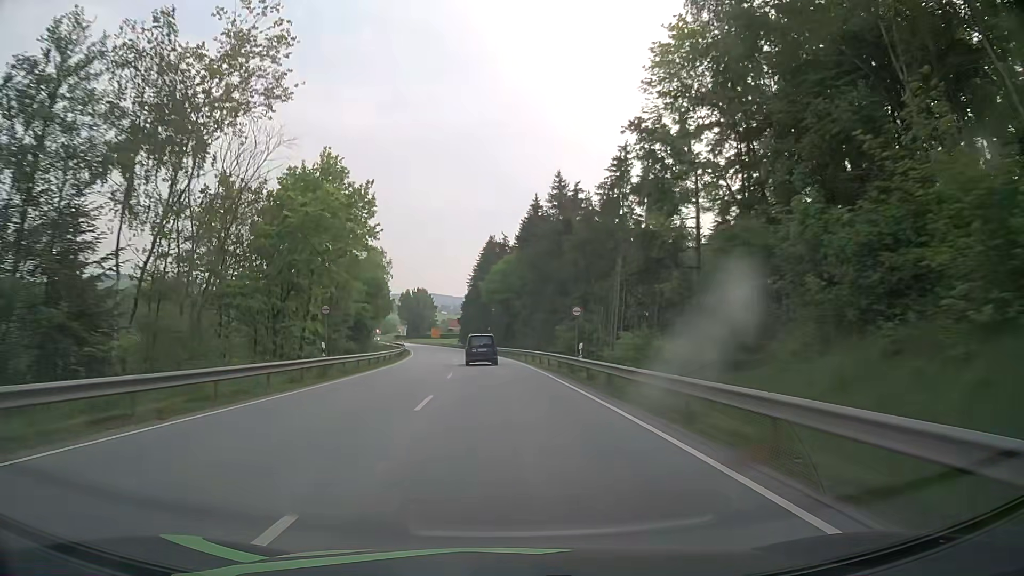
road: primary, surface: asphalt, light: Day
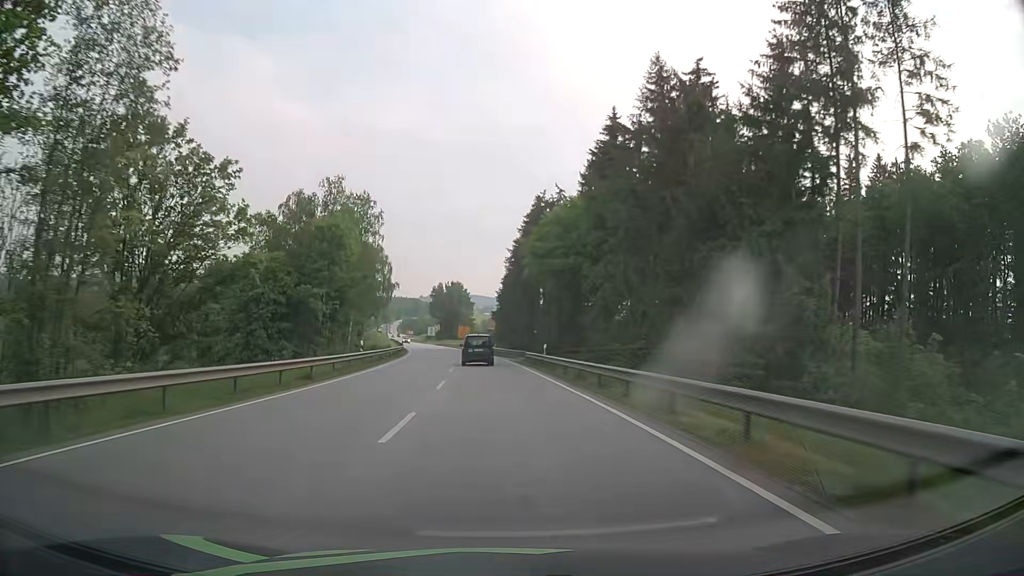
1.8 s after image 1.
(-1.1, +39.1) m; -3°
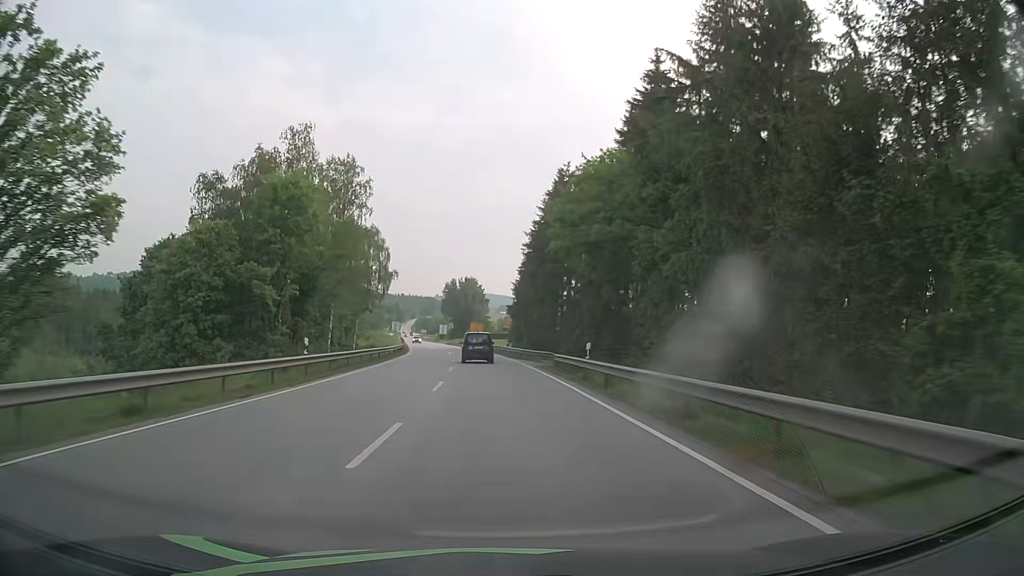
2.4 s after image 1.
(-0.3, +13.0) m; -2°
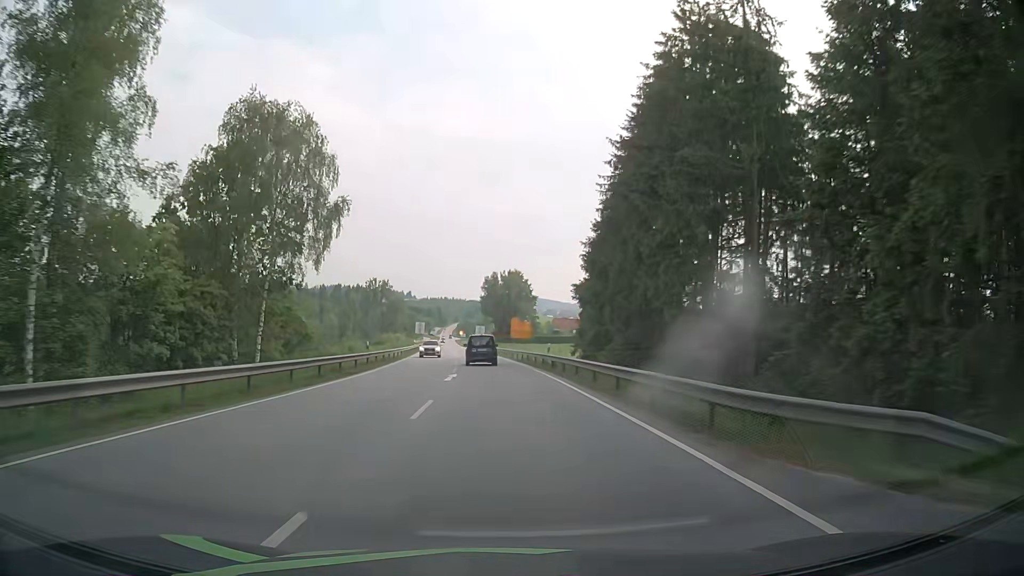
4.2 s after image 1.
(-1.3, +39.2) m; -4°
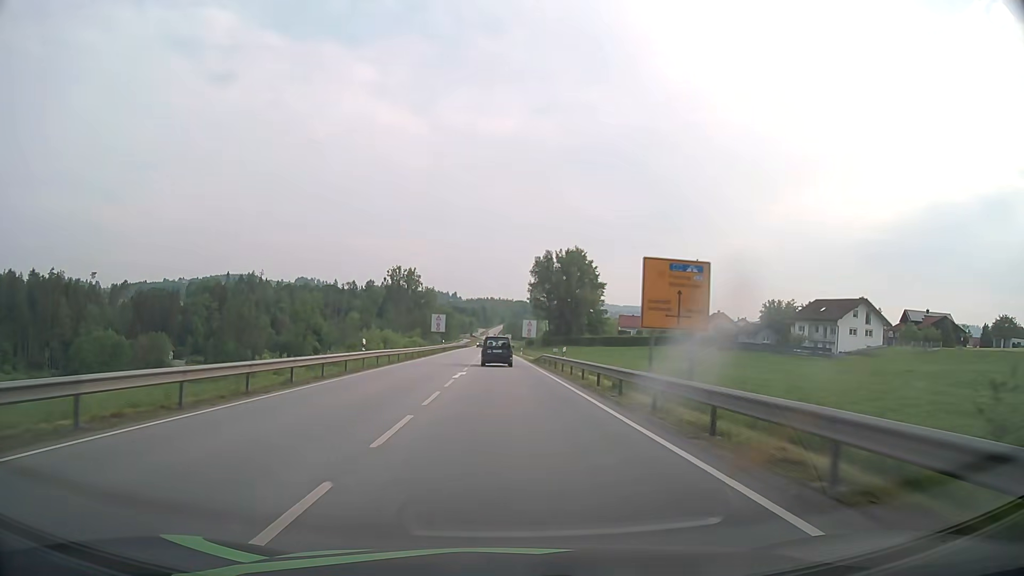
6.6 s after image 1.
(-1.7, +52.4) m; -4°
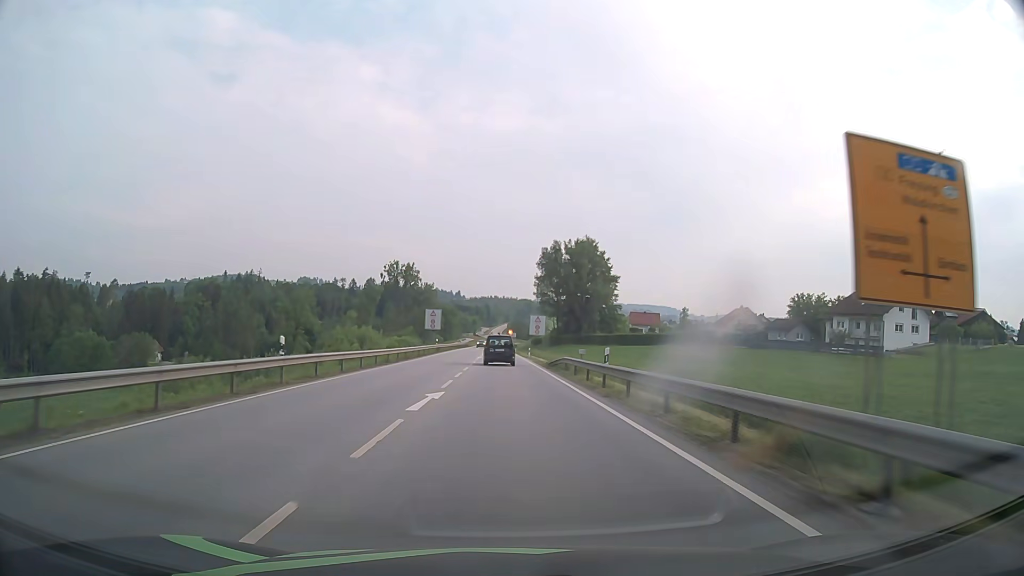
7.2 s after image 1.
(-0.1, +13.1) m; 0°
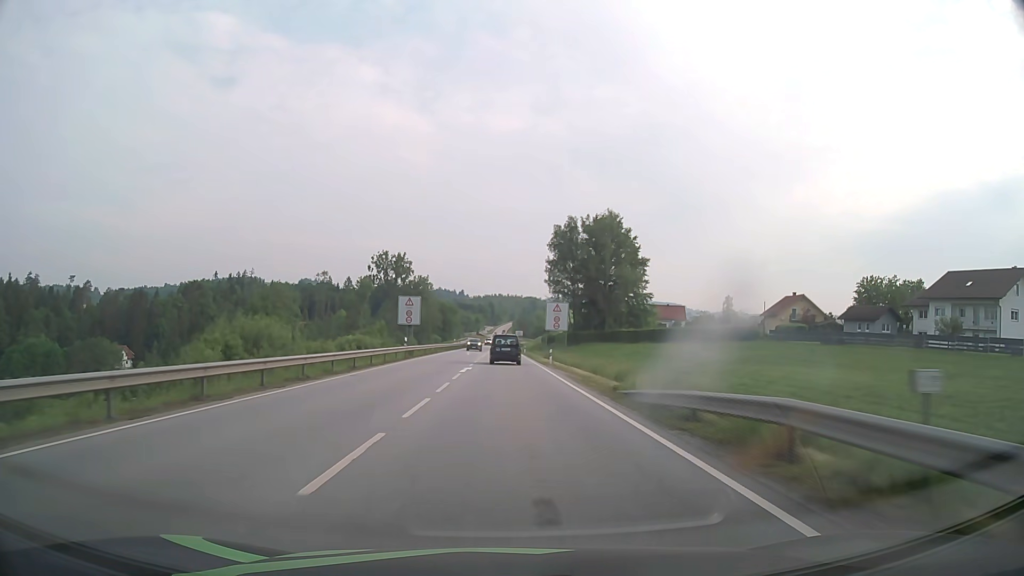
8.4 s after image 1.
(-0.2, +25.9) m; -1°
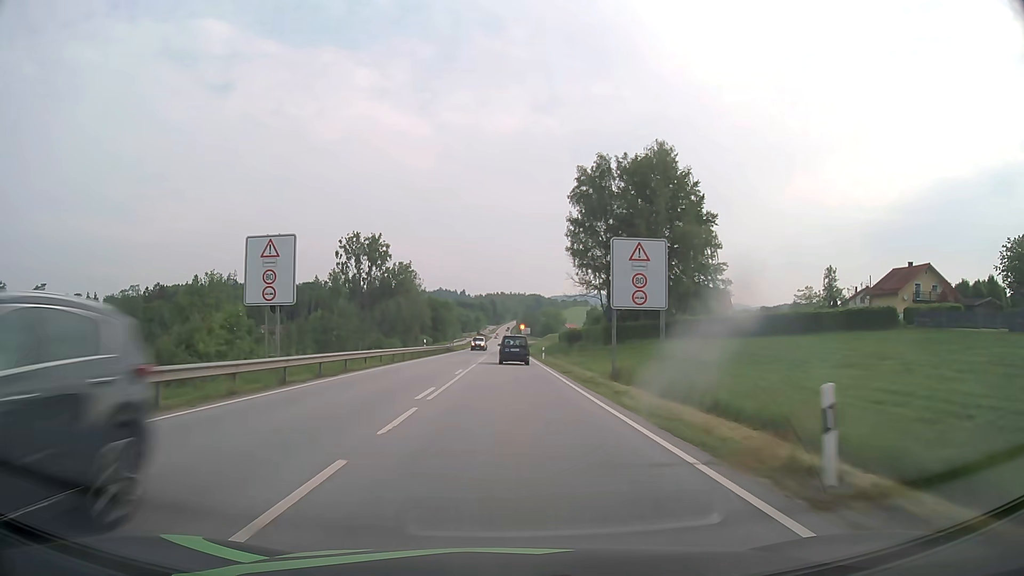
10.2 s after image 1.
(-0.1, +38.3) m; 0°
(0, +10) (0, +20) (0, +30) (0, +40) (0, +50) (0, +60) (0, +70) (0, +80) (0, +90) (0, +100) m
